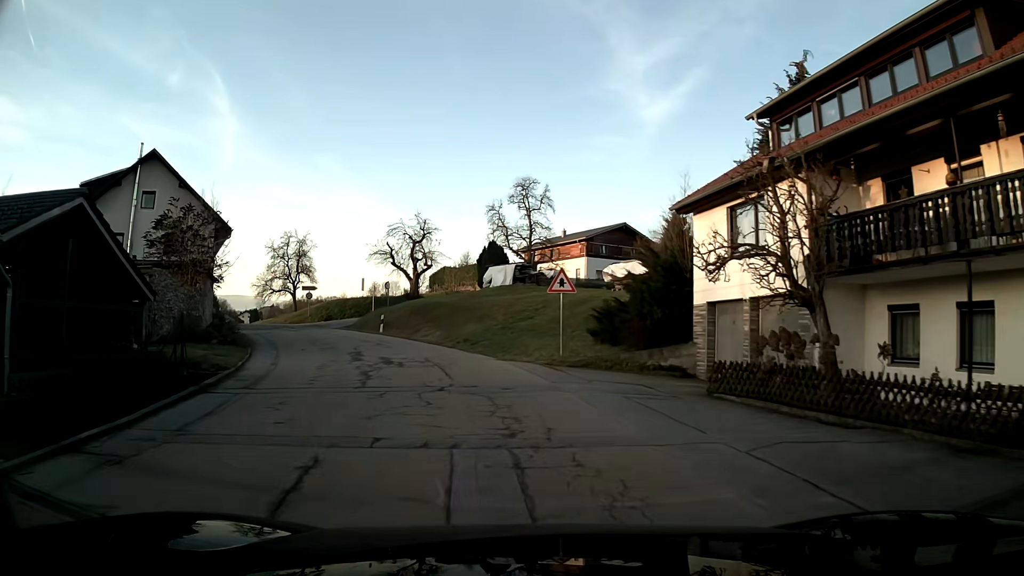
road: tertiary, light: Day
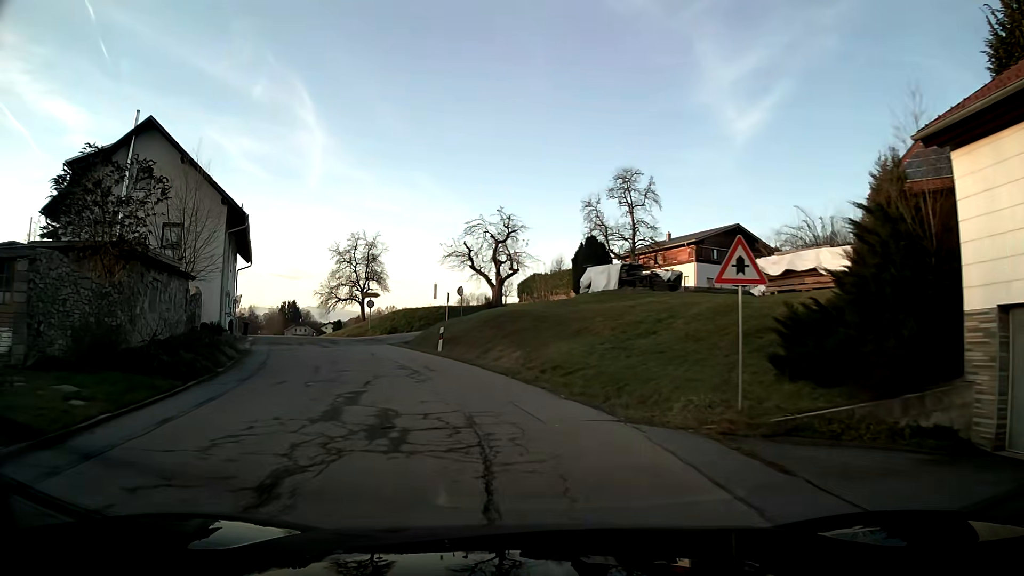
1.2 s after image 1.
(-0.7, +9.8) m; -8°
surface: asphalt
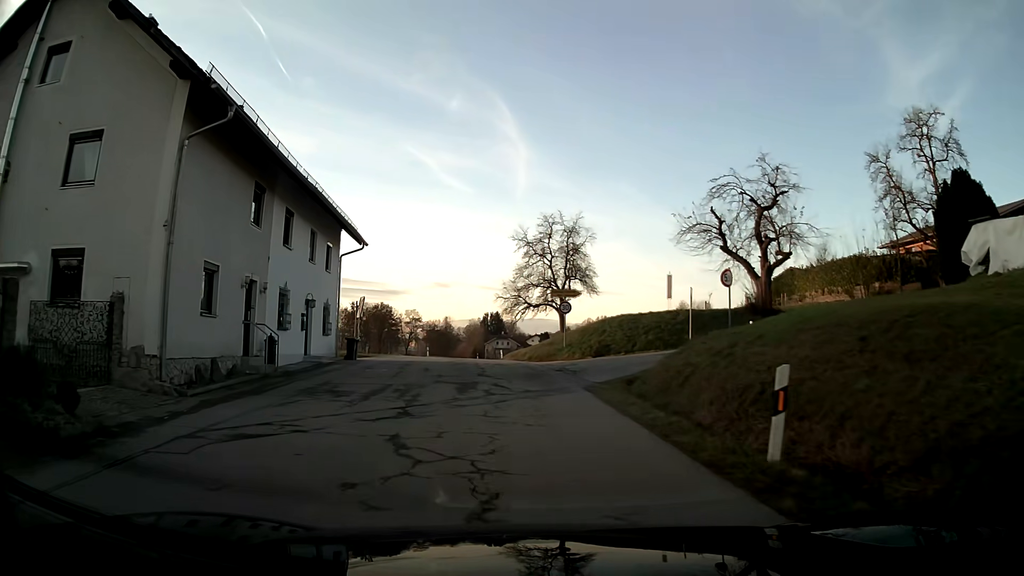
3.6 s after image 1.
(-3.1, +19.0) m; -17°
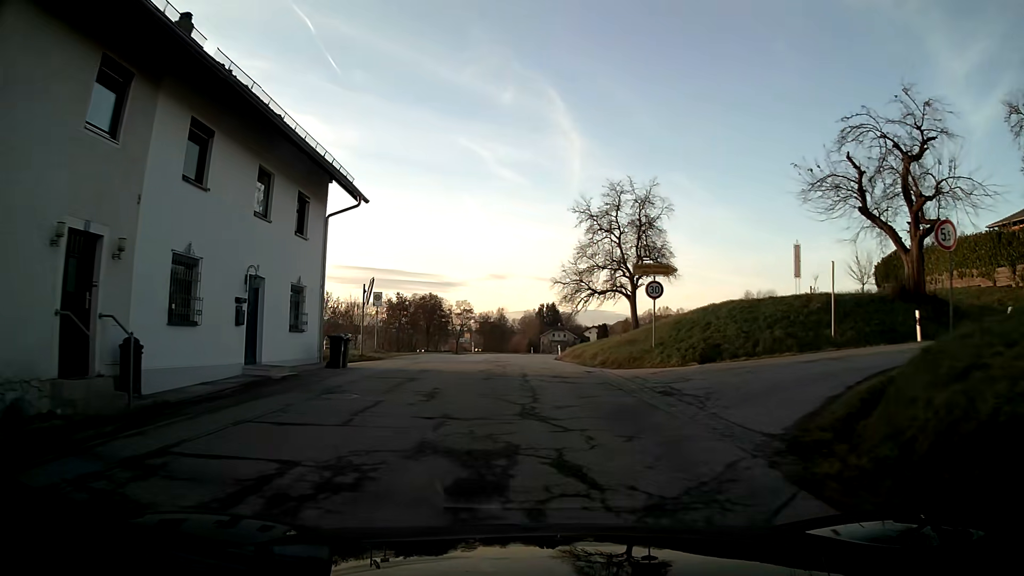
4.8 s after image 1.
(-0.3, +9.7) m; -3°
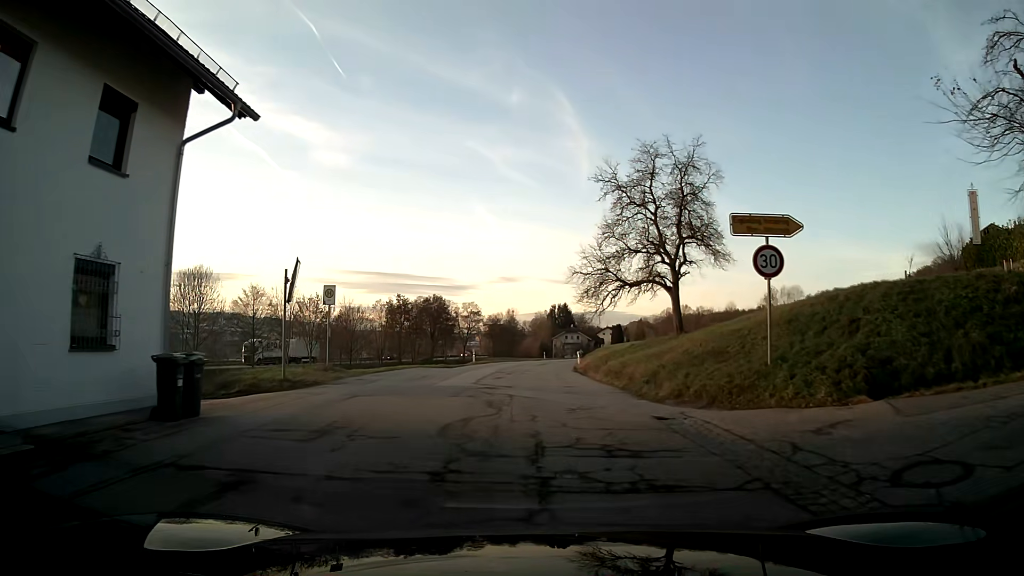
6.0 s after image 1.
(-0.1, +9.9) m; -1°
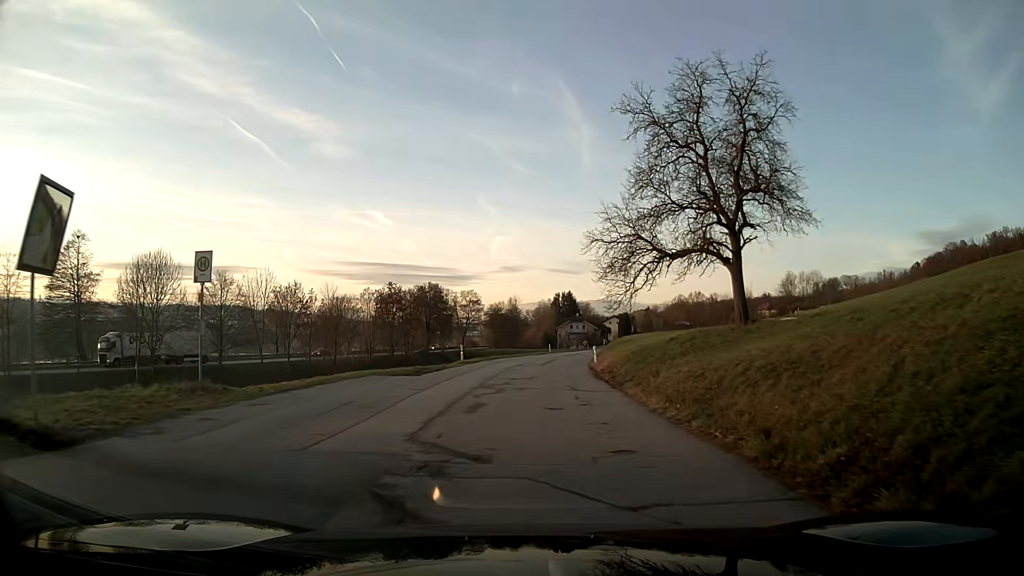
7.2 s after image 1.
(0.0, +10.0) m; 0°
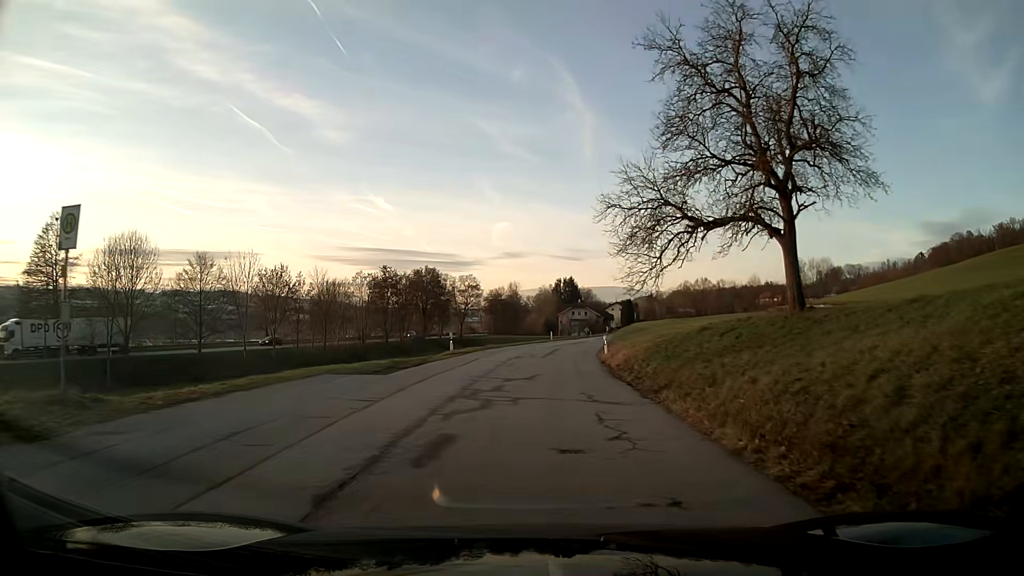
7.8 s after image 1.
(0.0, +5.1) m; 0°
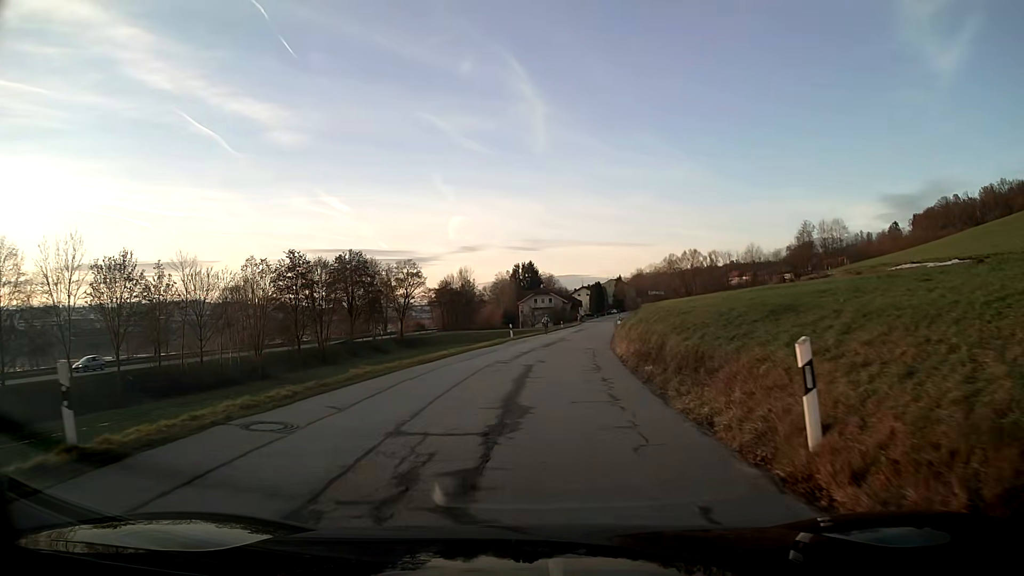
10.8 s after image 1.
(+0.7, +26.1) m; +4°
(0, +10) (+1, +20) (+1, +30) (+2, +40) (+3, +50) (+4, +60) (+6, +70) (+7, +80) (+8, +90) (+9, +100) m
